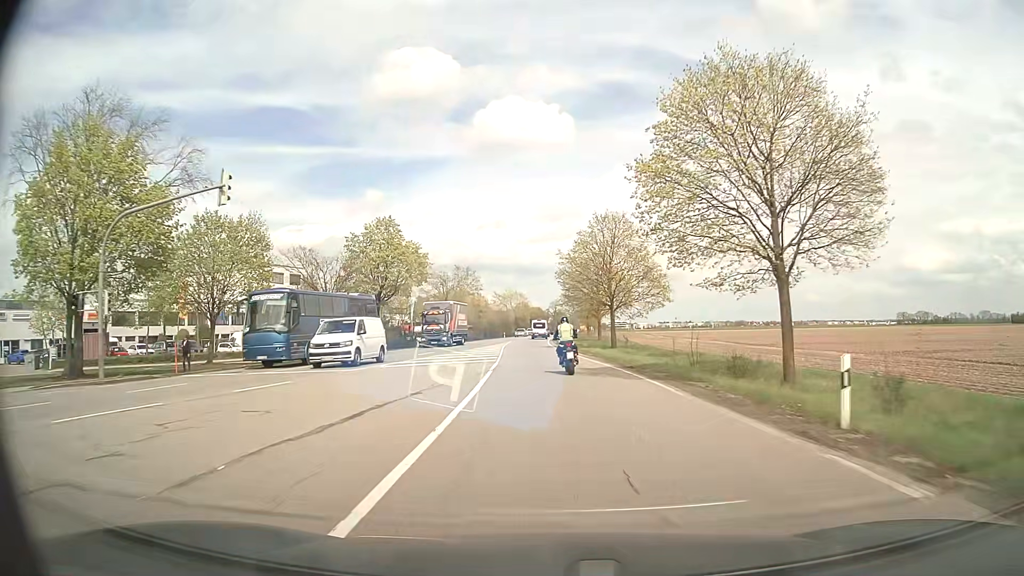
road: secondary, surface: asphalt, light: Day
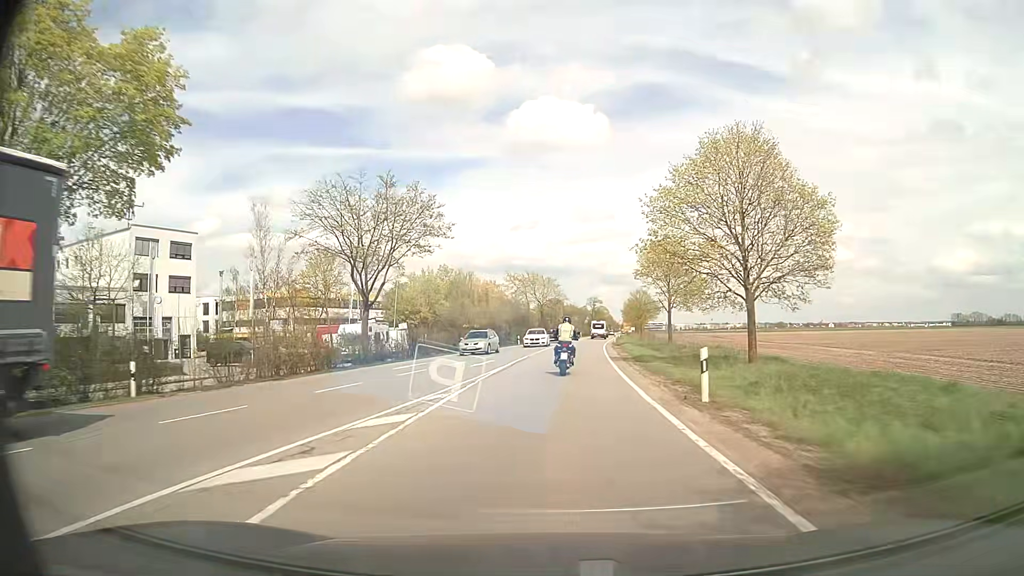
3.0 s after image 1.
(-1.2, +48.8) m; -3°
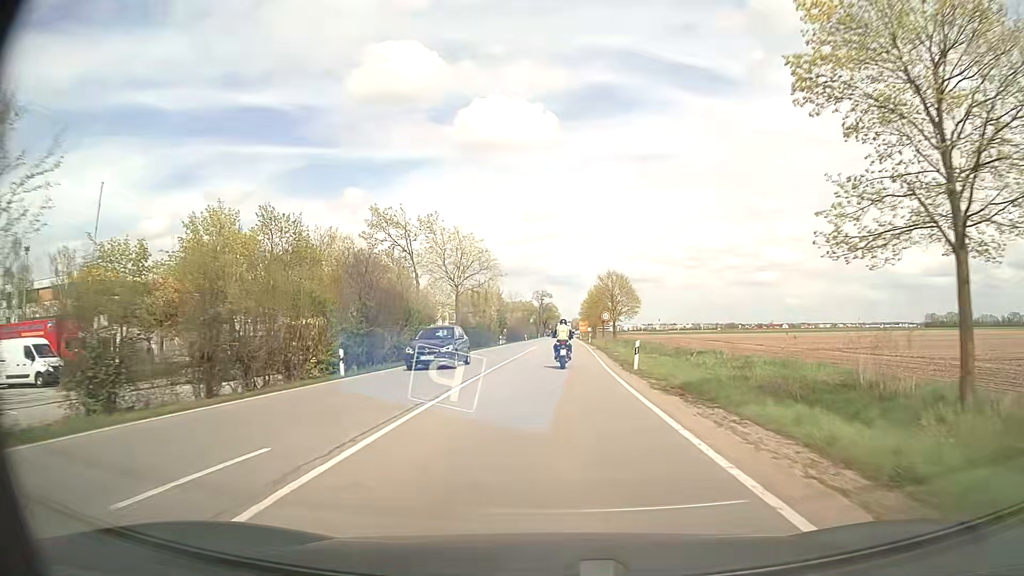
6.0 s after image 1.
(+1.8, +46.3) m; +5°
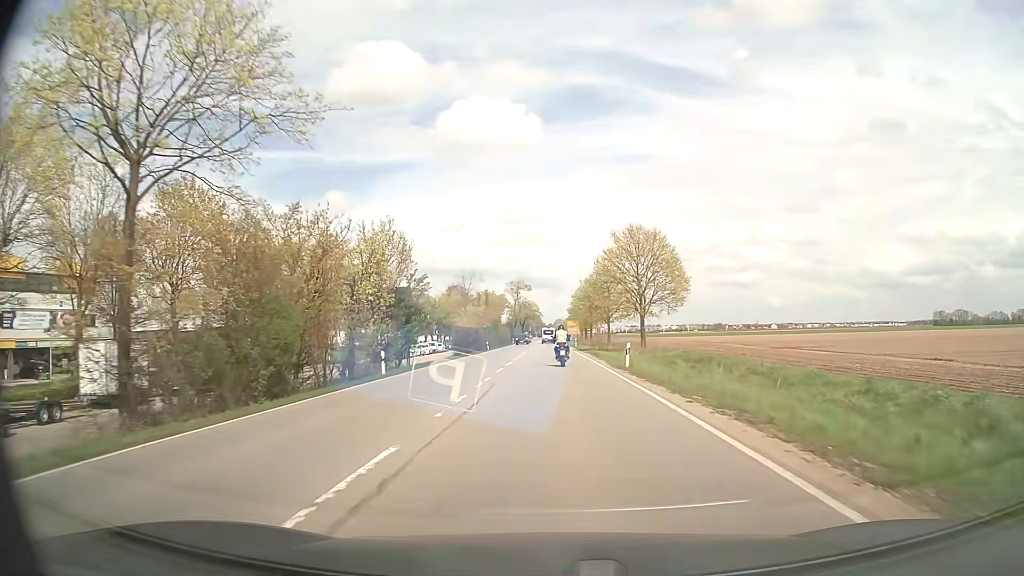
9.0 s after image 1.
(+0.5, +45.9) m; +2°
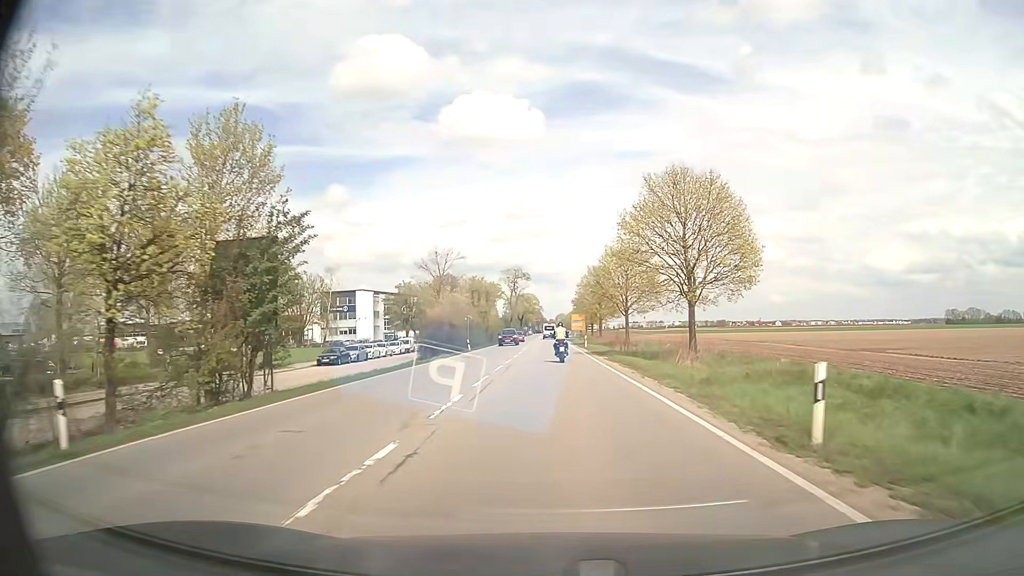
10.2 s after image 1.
(0.0, +18.9) m; 0°
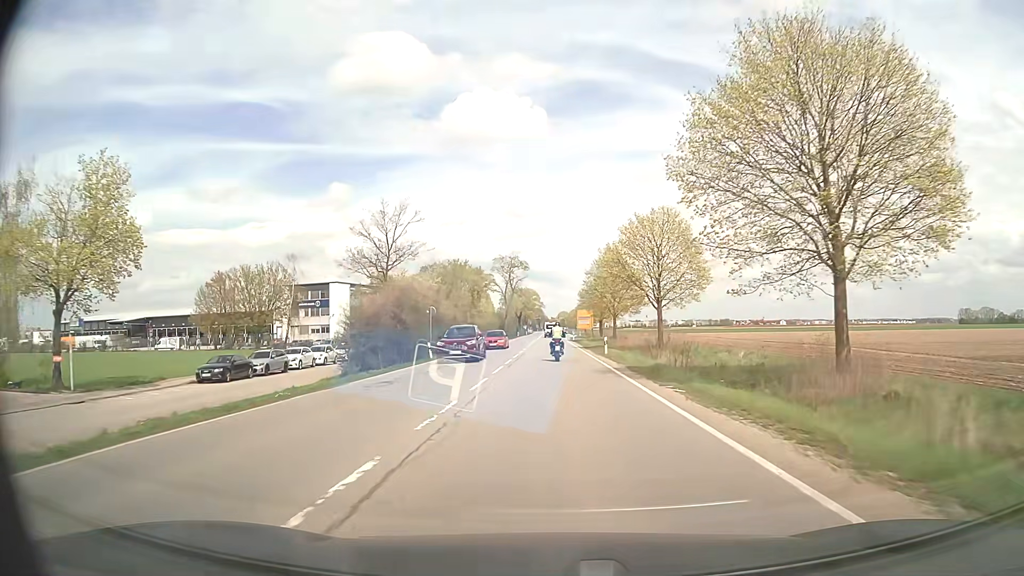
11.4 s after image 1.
(-0.1, +19.2) m; 0°
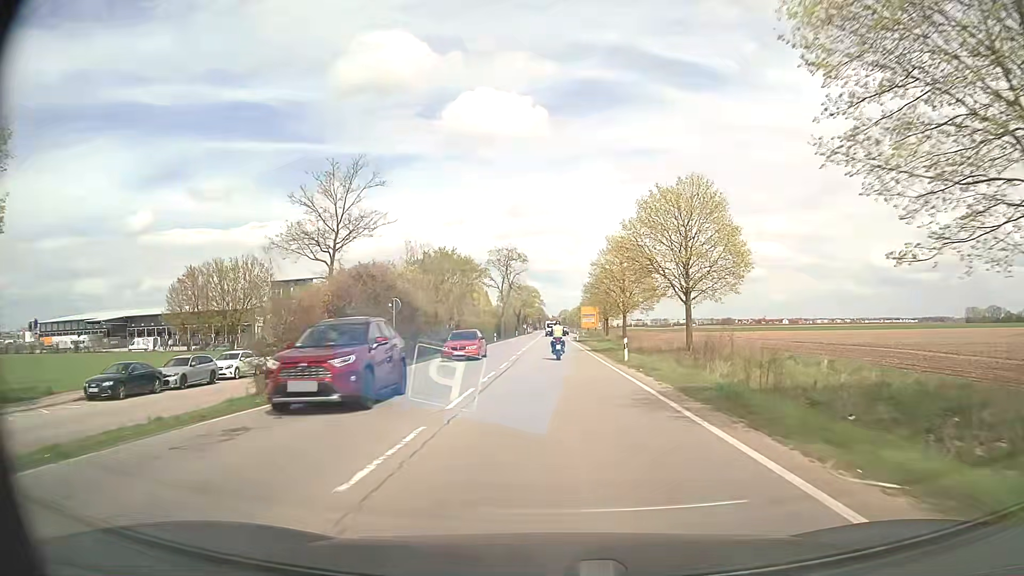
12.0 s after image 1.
(0.0, +9.7) m; 0°
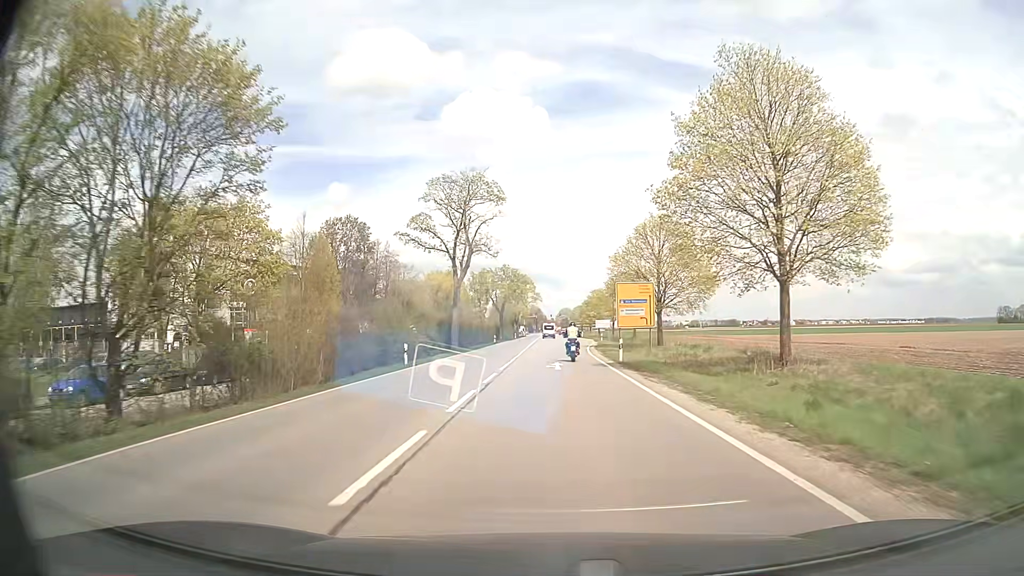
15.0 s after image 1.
(0.0, +48.5) m; 0°
(0, +10) (0, +20) (0, +30) (0, +40) (+1, +50) (+1, +60) (+2, +70) (+3, +80) (+3, +90) (+3, +100) m
